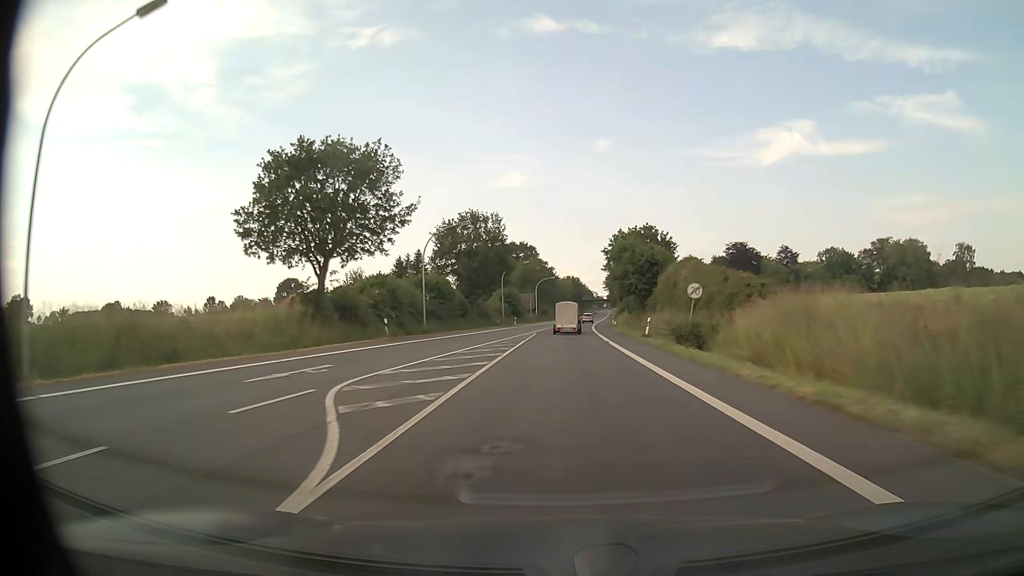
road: primary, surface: asphalt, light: Day
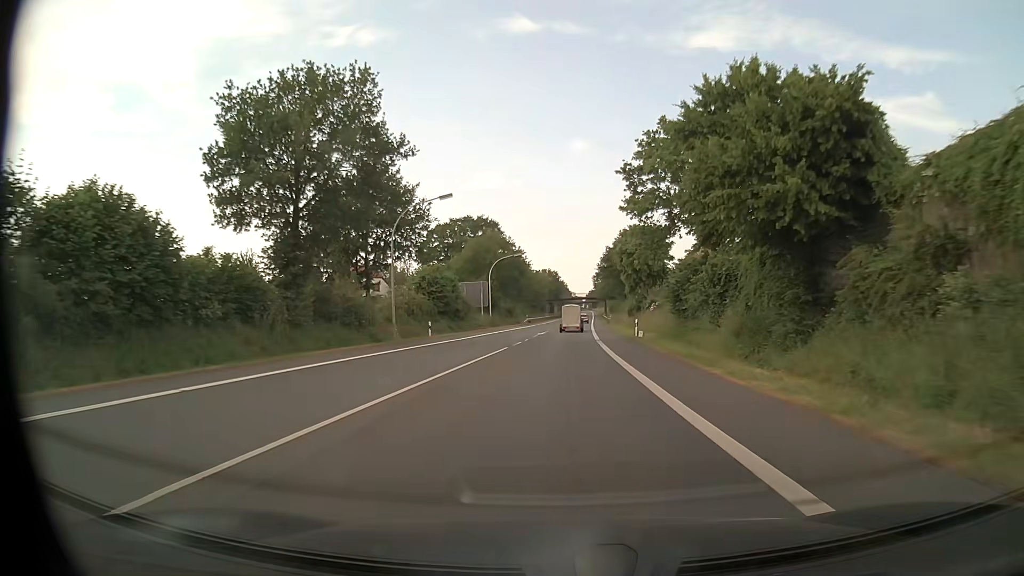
(+0.9, +45.4) m; +2°
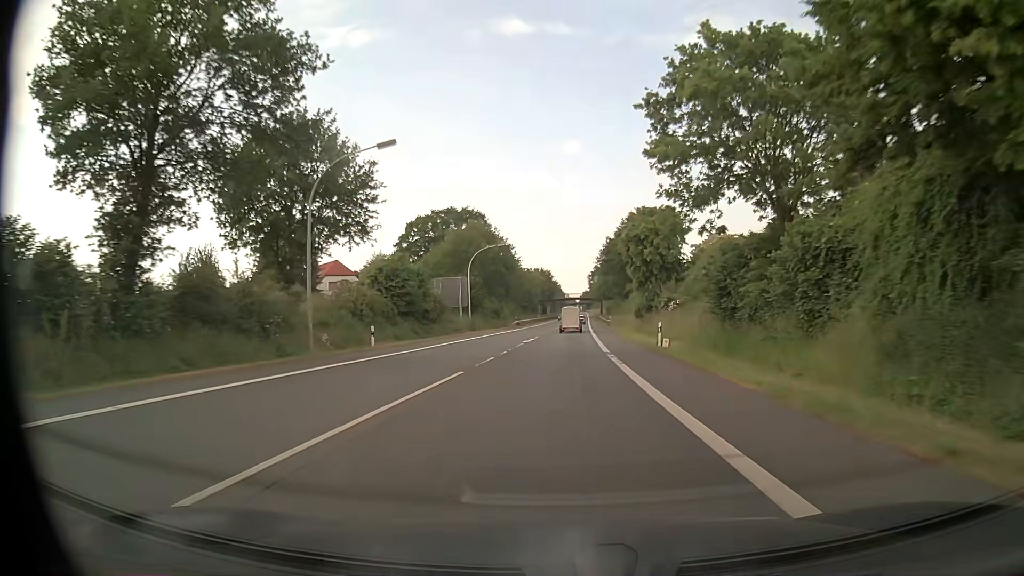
(0.0, +11.6) m; 0°
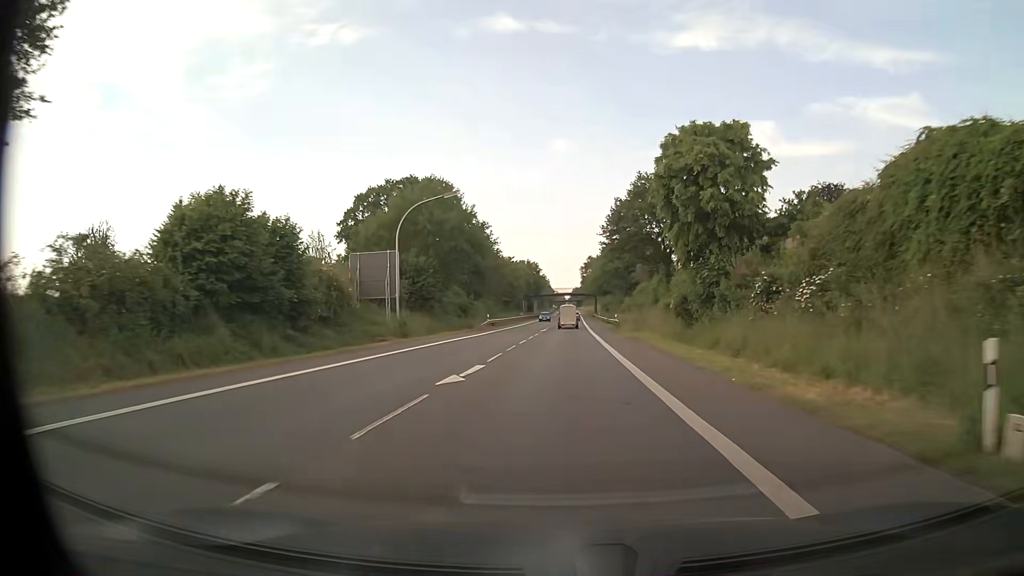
(+0.2, +23.4) m; +1°
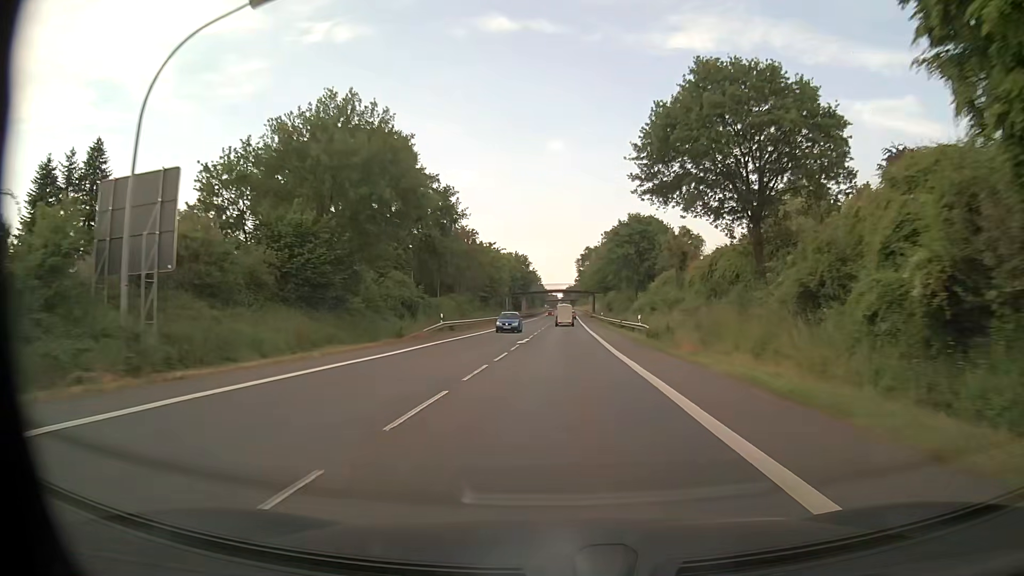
(+0.2, +23.5) m; +1°
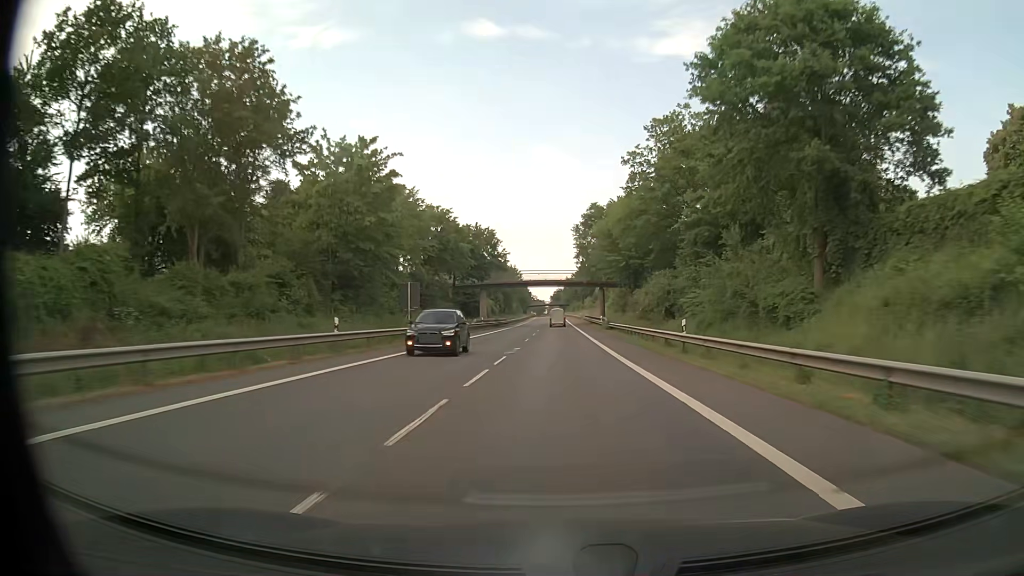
(+0.7, +61.2) m; +1°
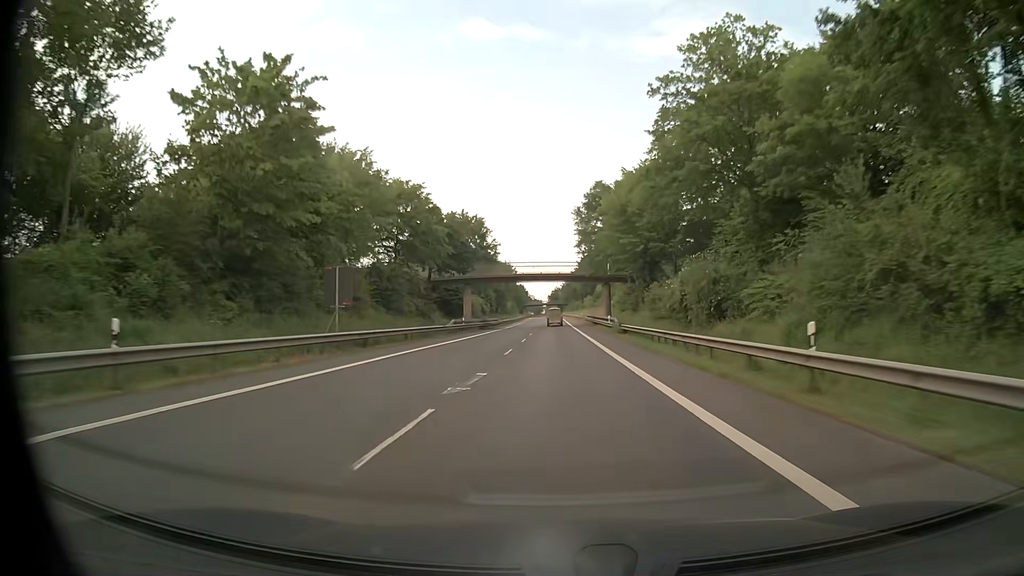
(0.0, +13.2) m; 0°
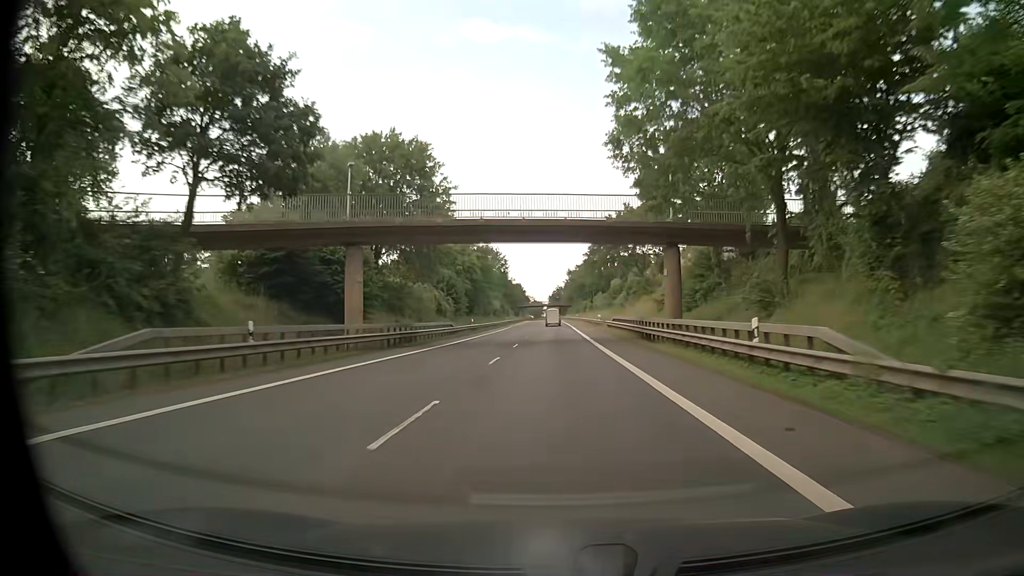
(-0.1, +41.6) m; 0°
(0, +10) (0, +20) (0, +30) (0, +40) (0, +50) (0, +60) (0, +70) (0, +80) (0, +90) (0, +100) m
